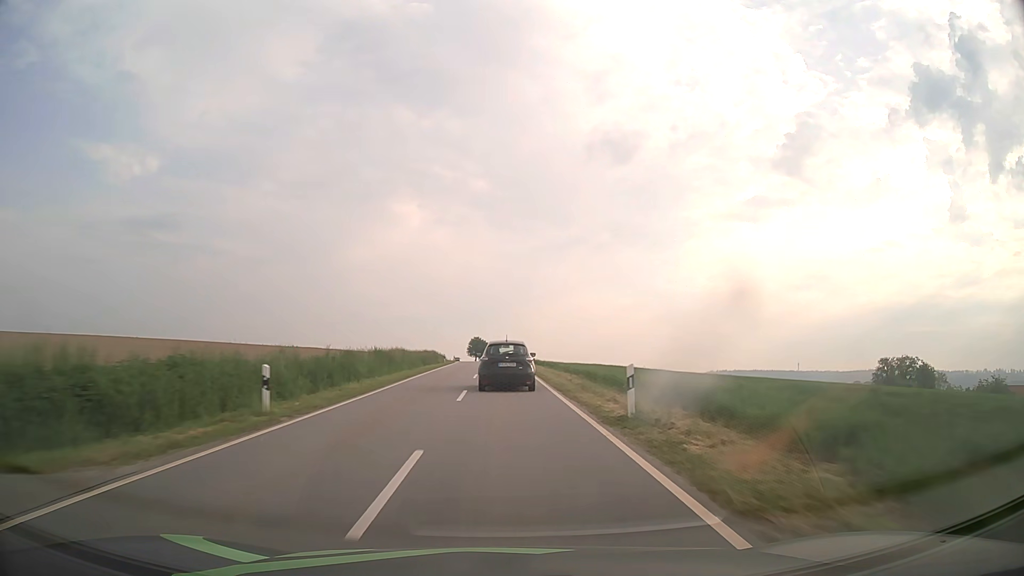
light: Day
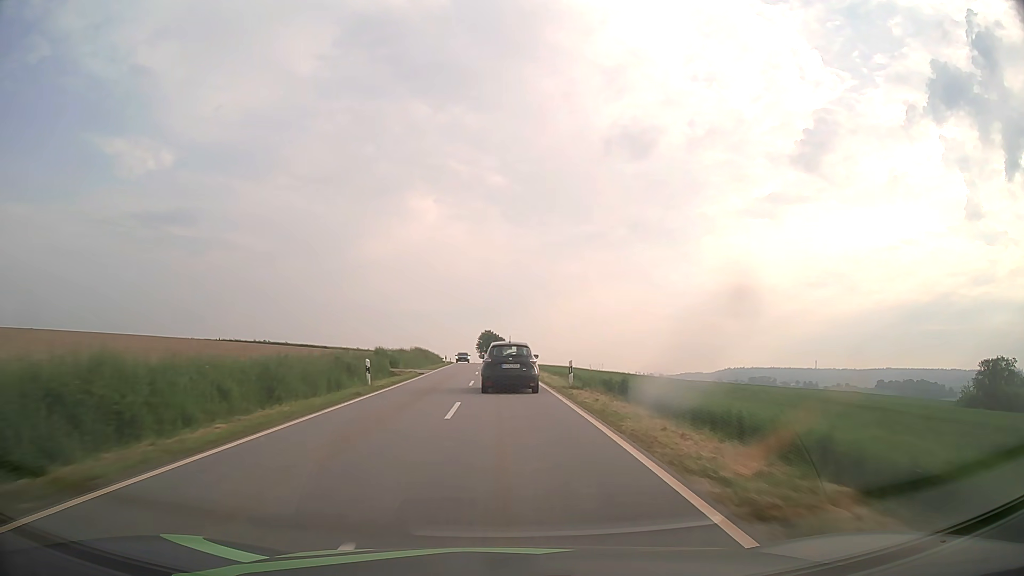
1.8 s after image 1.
(-0.6, +40.5) m; -1°
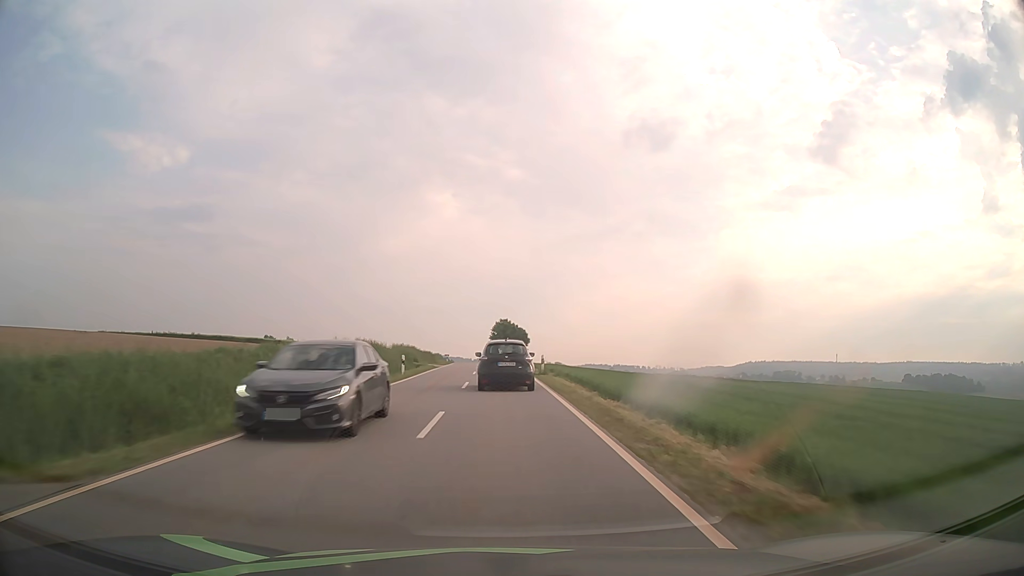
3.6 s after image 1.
(-0.4, +39.5) m; -1°
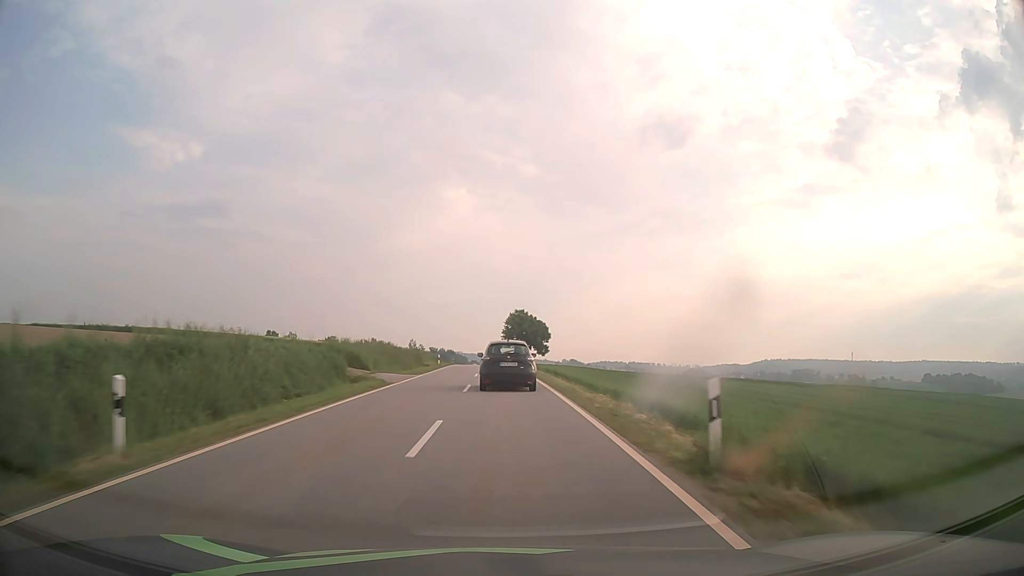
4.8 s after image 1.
(-0.3, +26.0) m; -1°
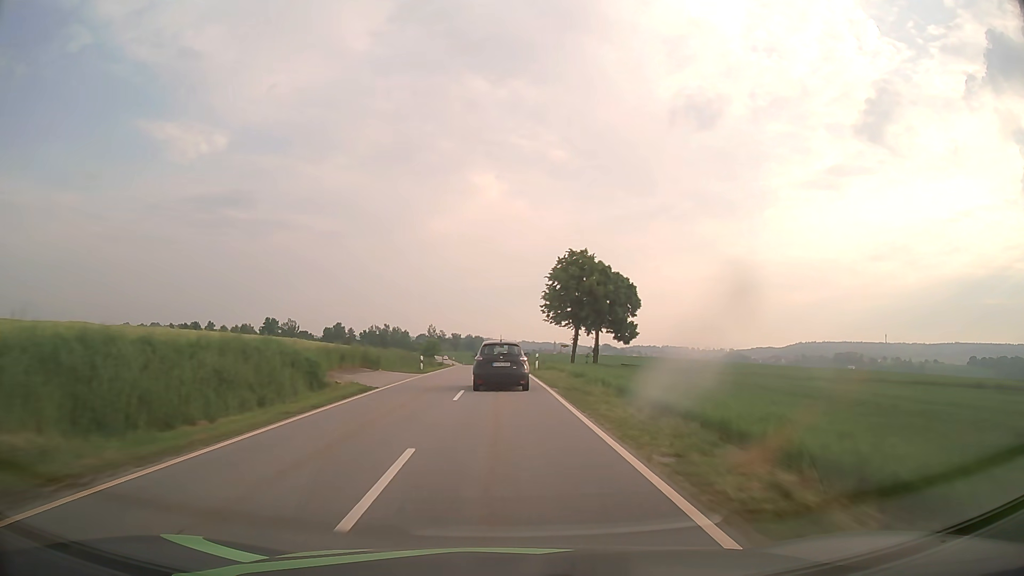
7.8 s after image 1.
(-1.1, +64.1) m; -2°
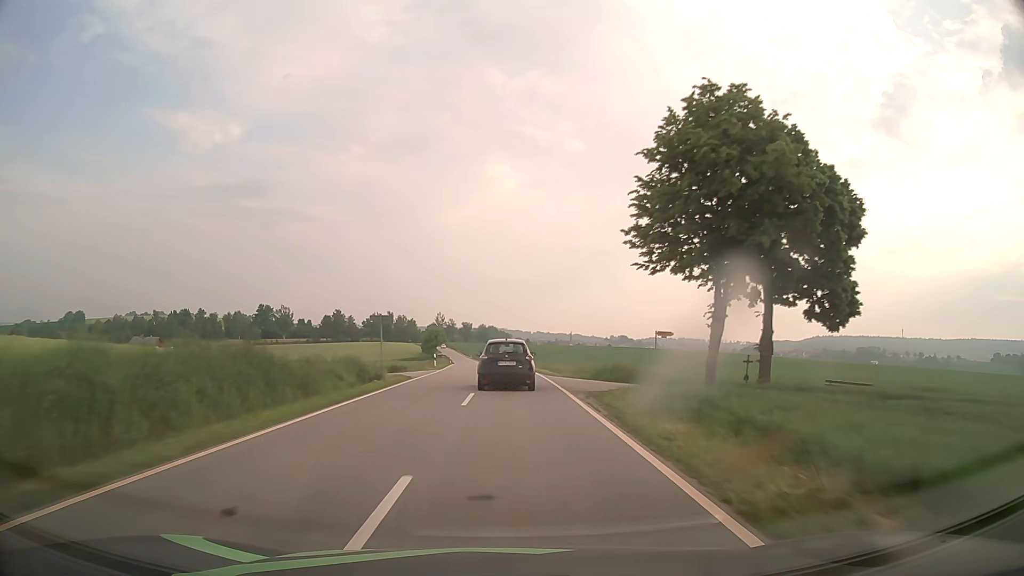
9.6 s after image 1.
(-0.6, +38.6) m; -1°
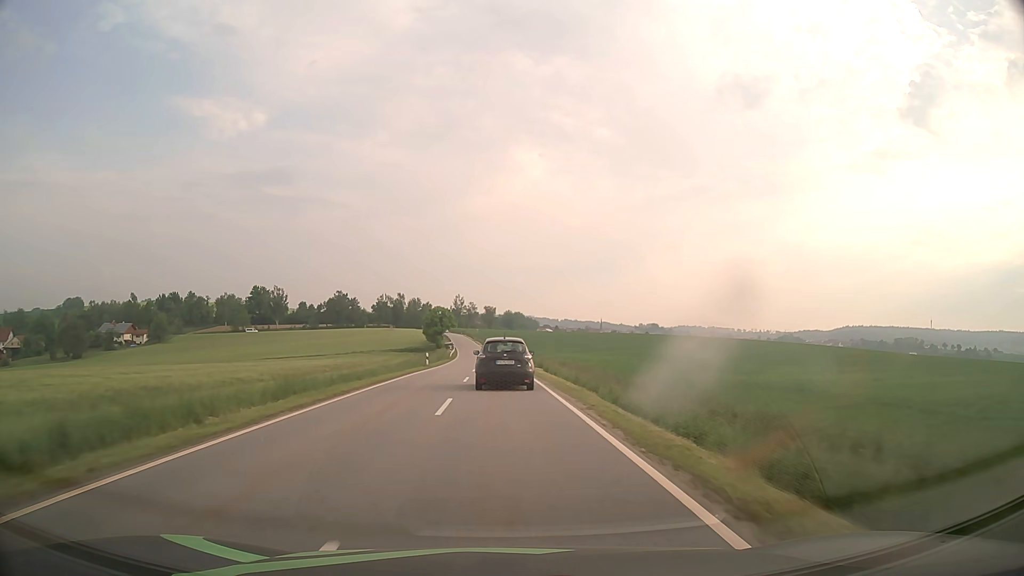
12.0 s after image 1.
(-0.5, +51.0) m; -2°
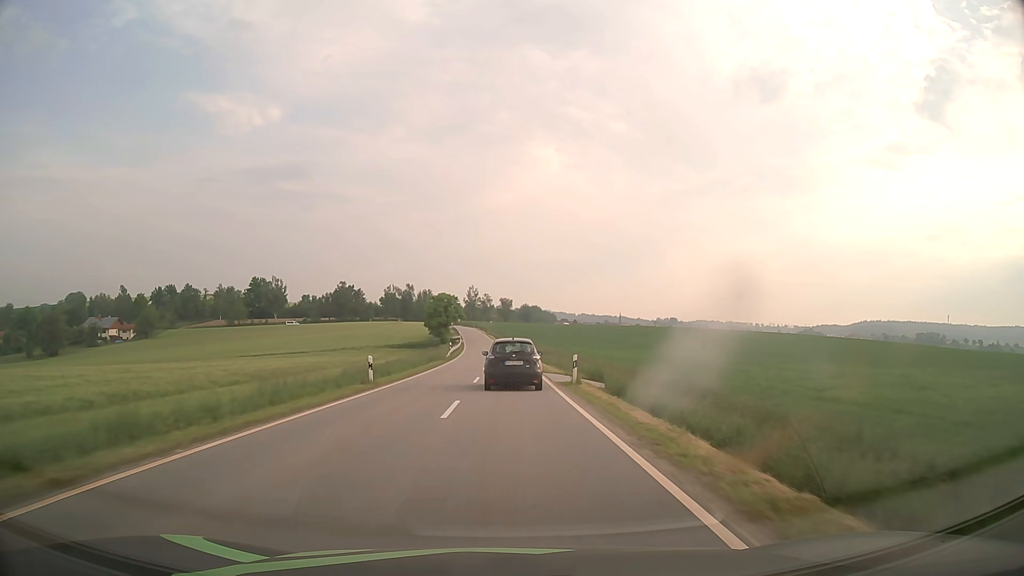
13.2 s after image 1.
(-0.3, +24.7) m; -1°
(0, +10) (0, +20) (0, +30) (0, +40) (0, +50) (-1, +60) (-1, +70) (-1, +80) (-2, +90) (-2, +100) m
